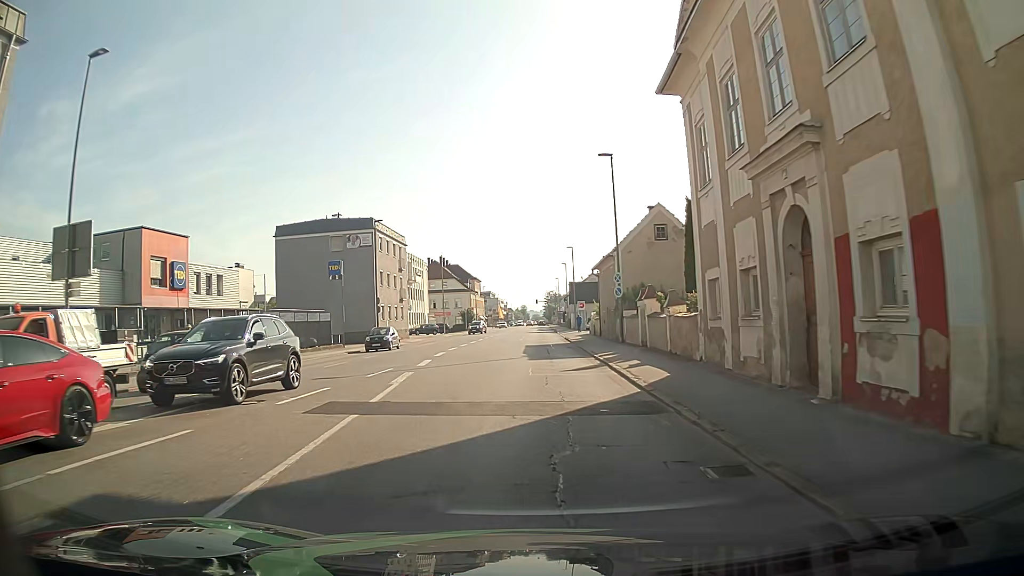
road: tertiary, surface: asphalt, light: Day
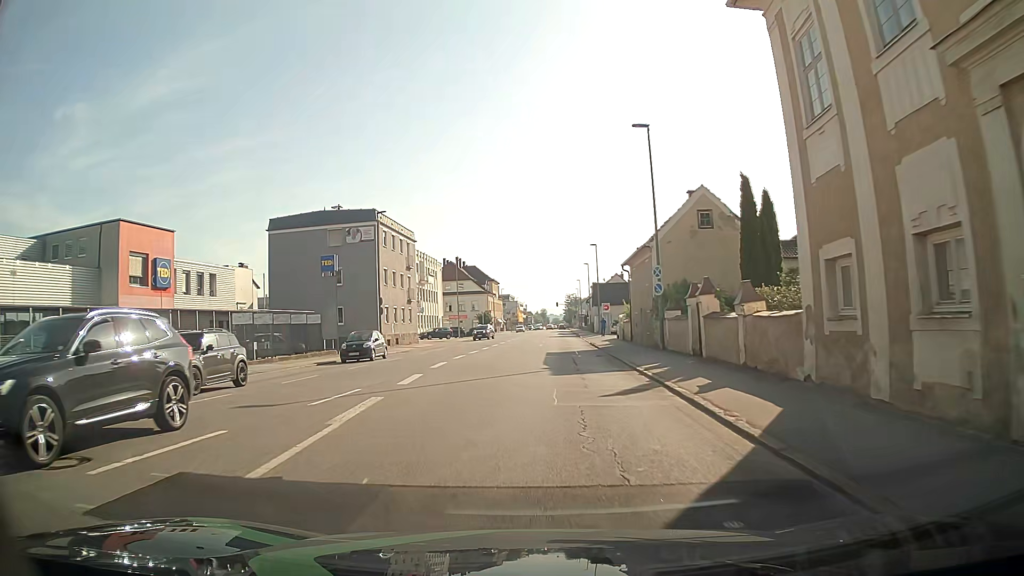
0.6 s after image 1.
(0.0, +6.1) m; 0°
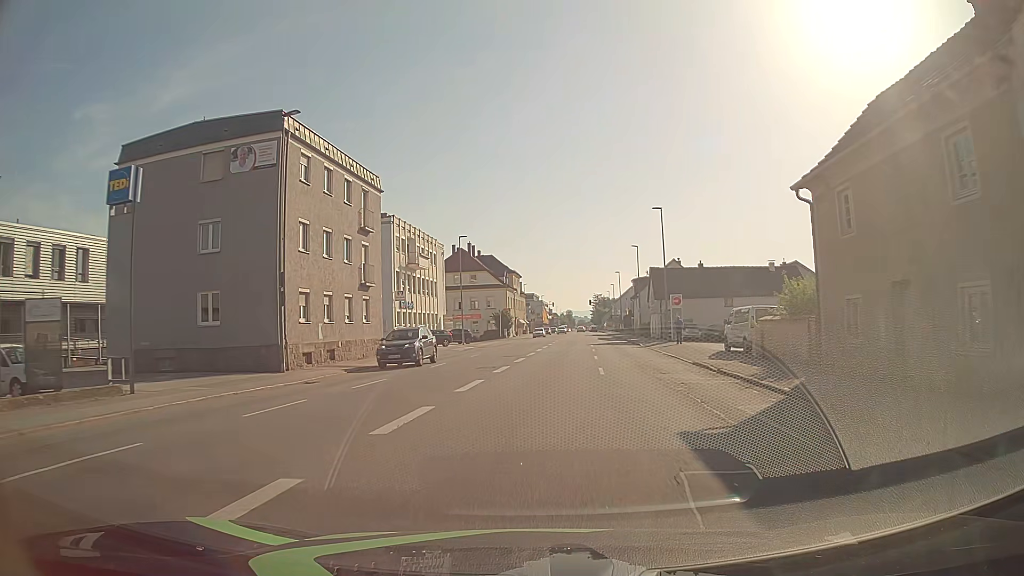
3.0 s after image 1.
(-1.3, +25.2) m; -3°
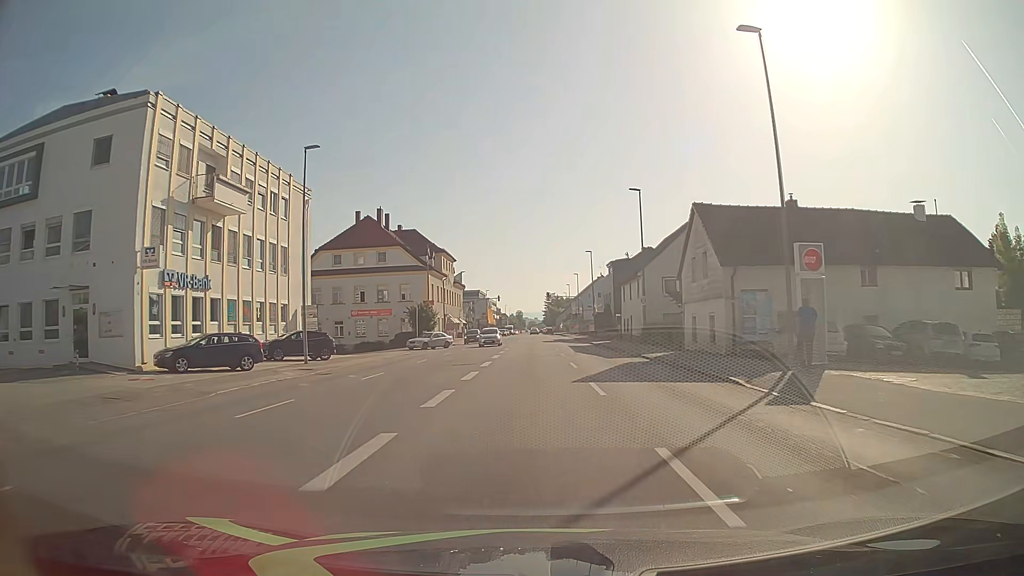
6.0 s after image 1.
(+1.4, +33.1) m; +4°
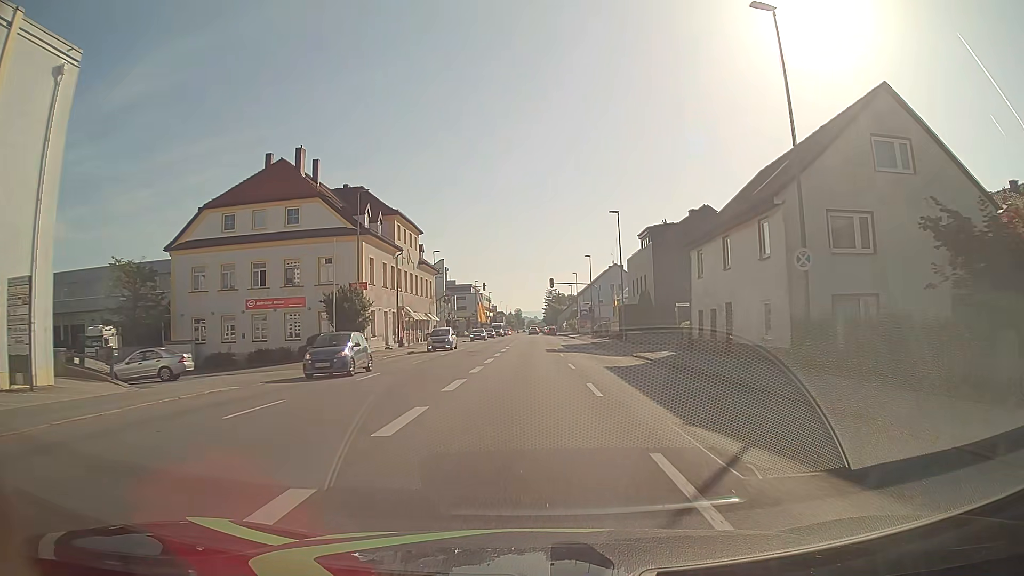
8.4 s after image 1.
(+0.2, +27.4) m; +1°
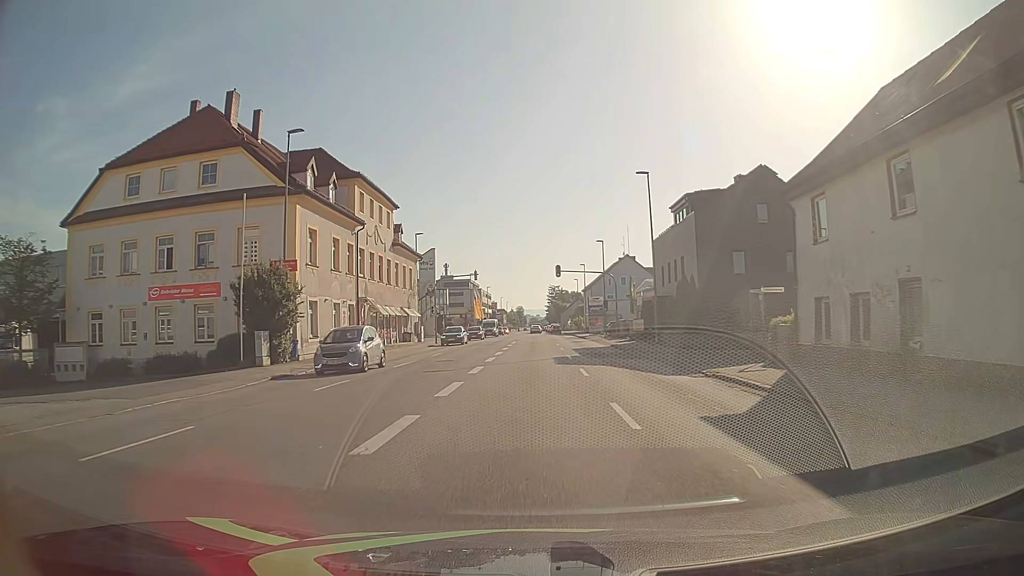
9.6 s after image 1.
(-0.1, +13.3) m; -1°
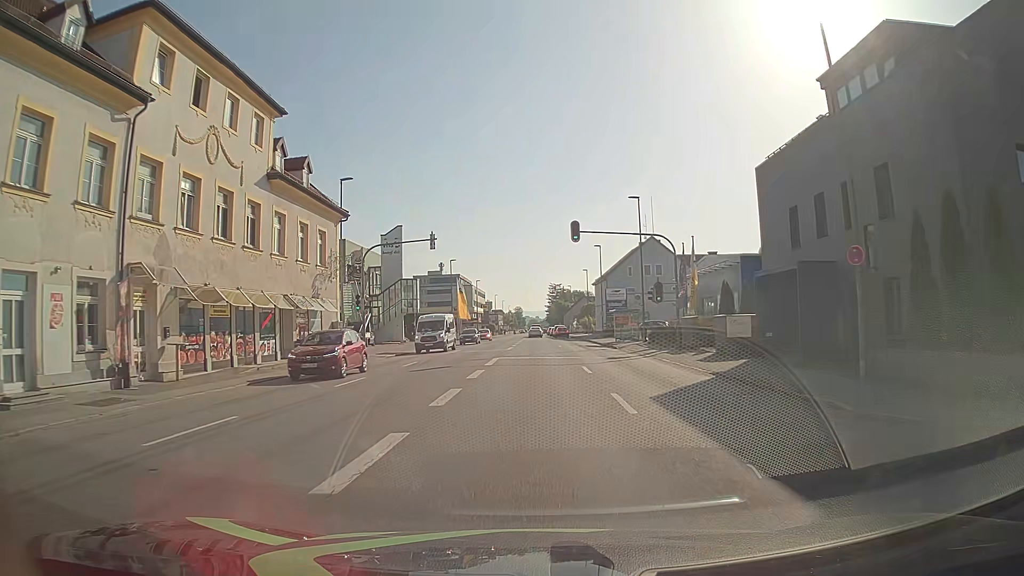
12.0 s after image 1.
(0.0, +25.6) m; 0°
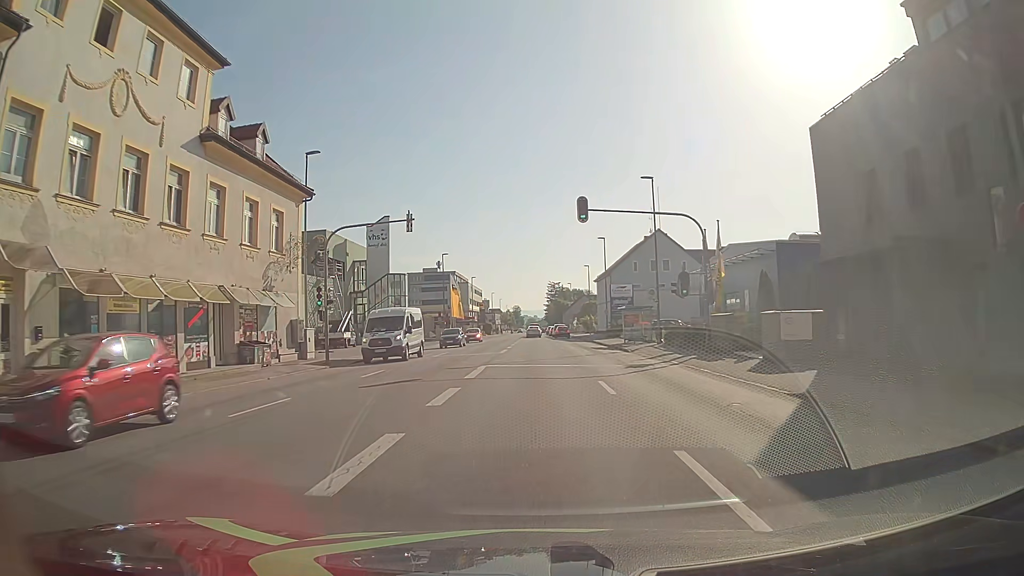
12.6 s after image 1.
(0.0, +6.2) m; 0°
